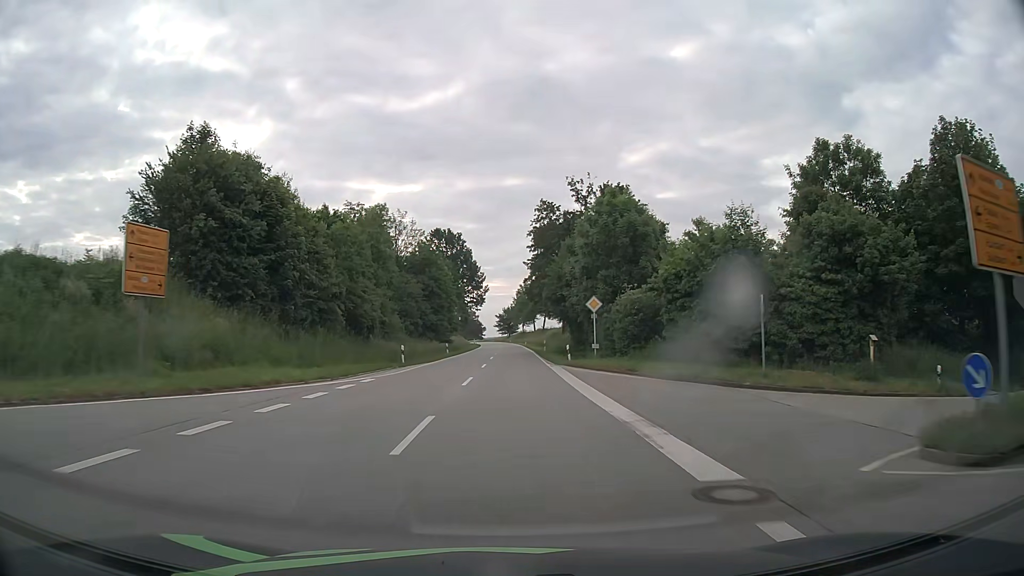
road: secondary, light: Day
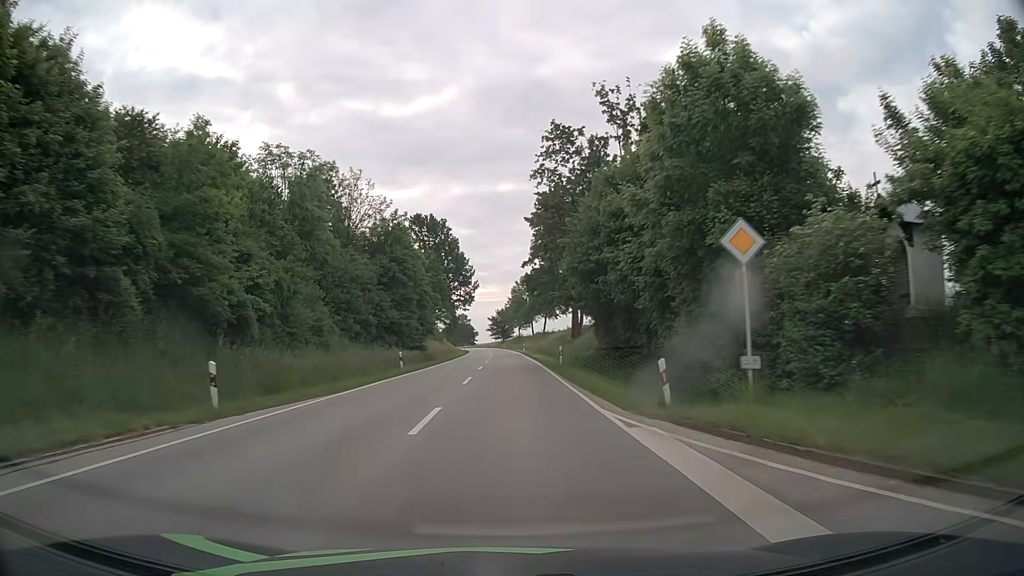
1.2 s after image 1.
(+0.1, +22.0) m; 0°
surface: asphalt
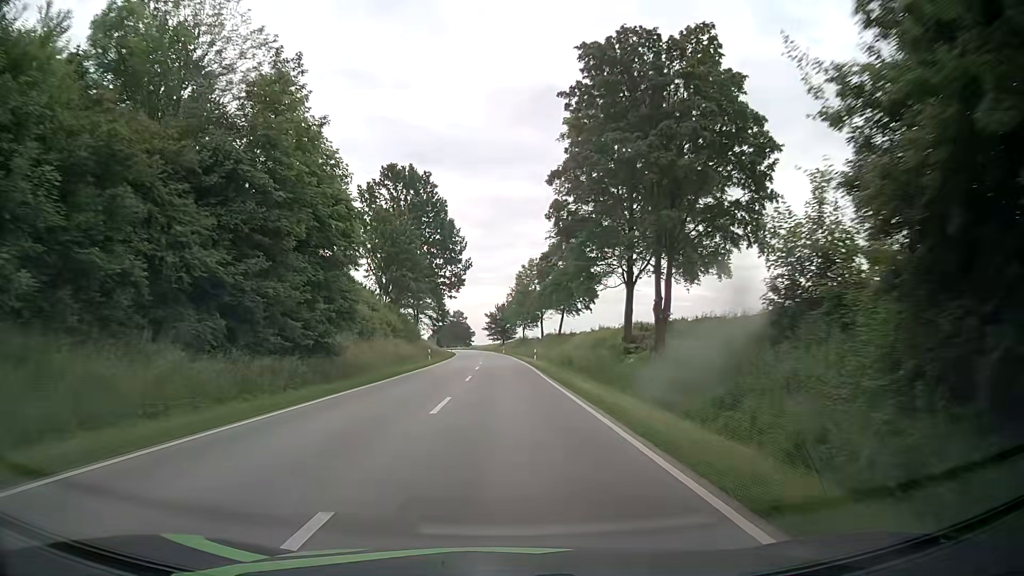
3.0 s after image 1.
(0.0, +32.8) m; 0°
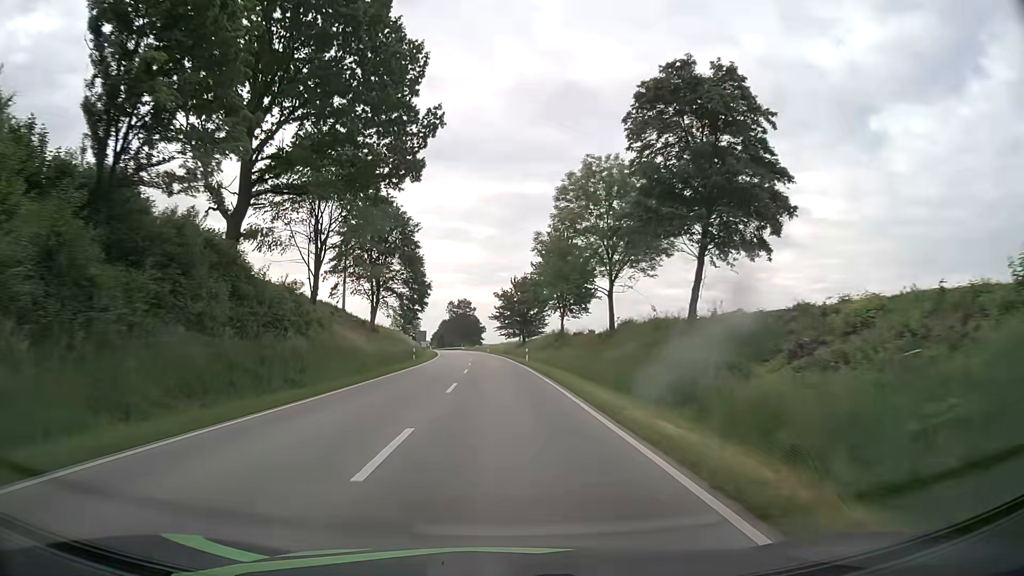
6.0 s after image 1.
(-0.2, +55.1) m; -1°
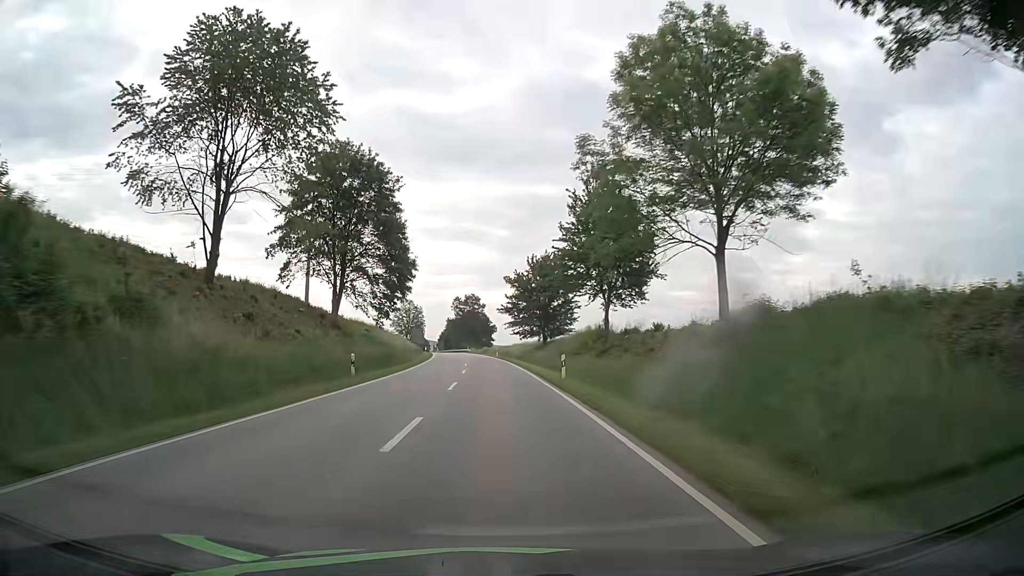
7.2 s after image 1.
(-0.2, +22.2) m; -1°
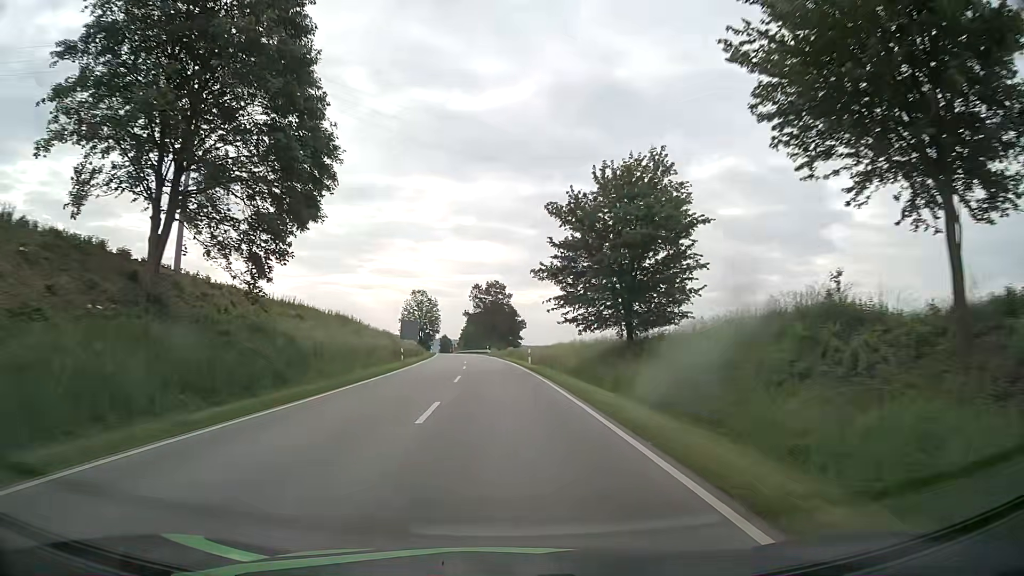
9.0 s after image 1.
(-0.6, +33.3) m; -2°
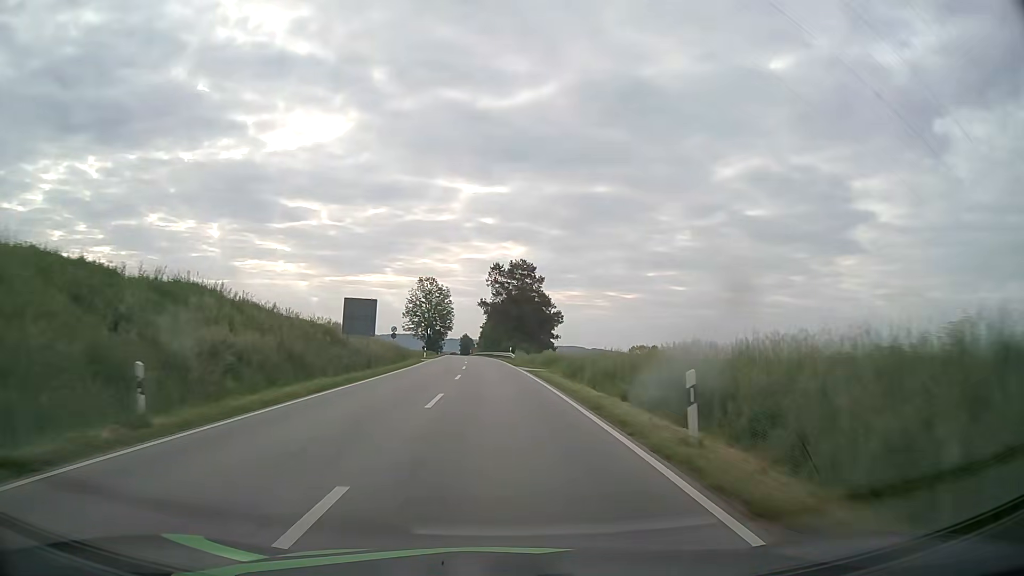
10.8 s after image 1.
(-0.6, +33.3) m; -2°
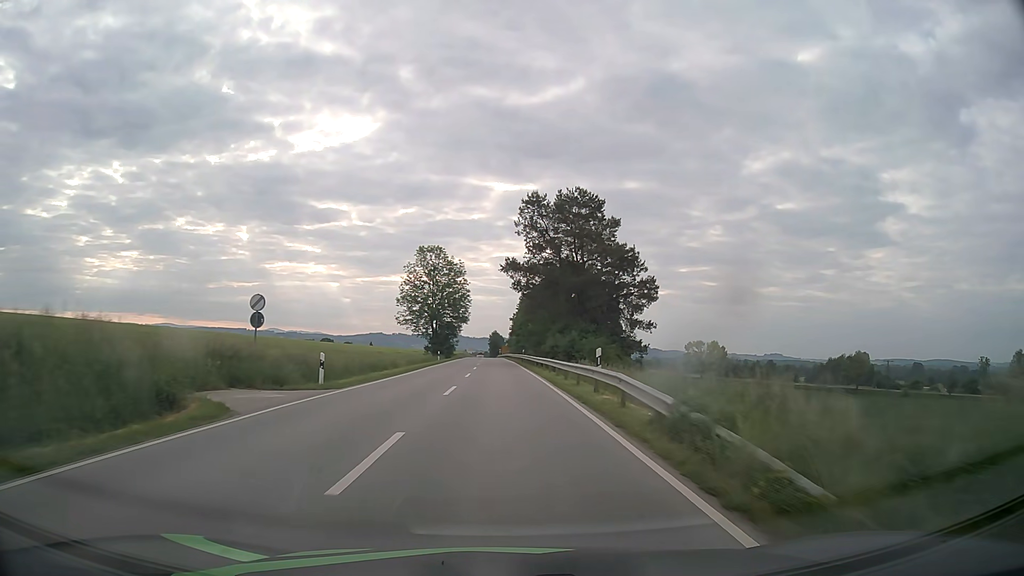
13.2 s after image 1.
(-1.2, +44.4) m; -3°
(0, +10) (0, +20) (0, +30) (0, +40) (-1, +50) (-1, +60) (-1, +70) (-2, +80) (-2, +90) (-2, +100) m
